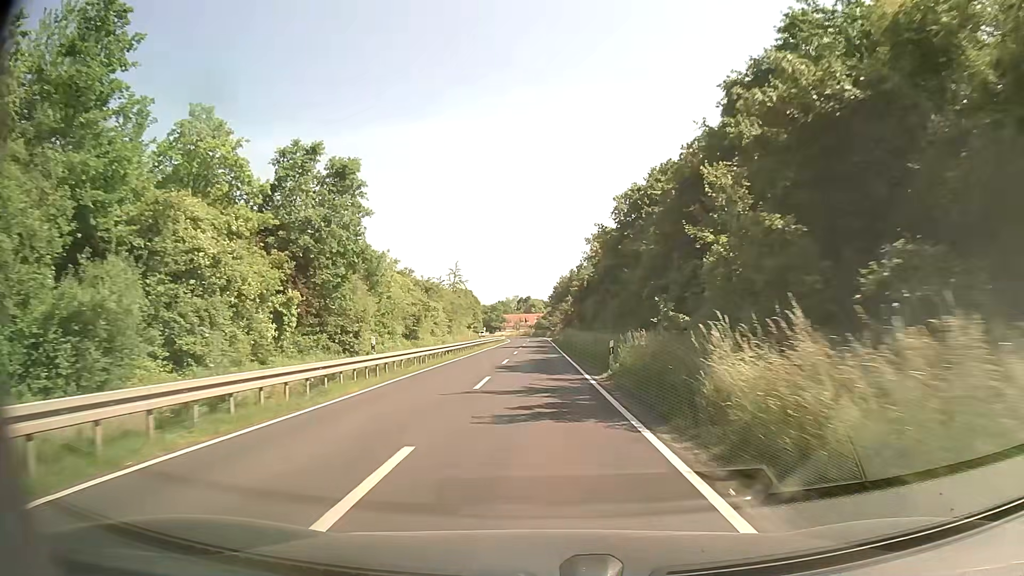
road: secondary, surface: asphalt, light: Day
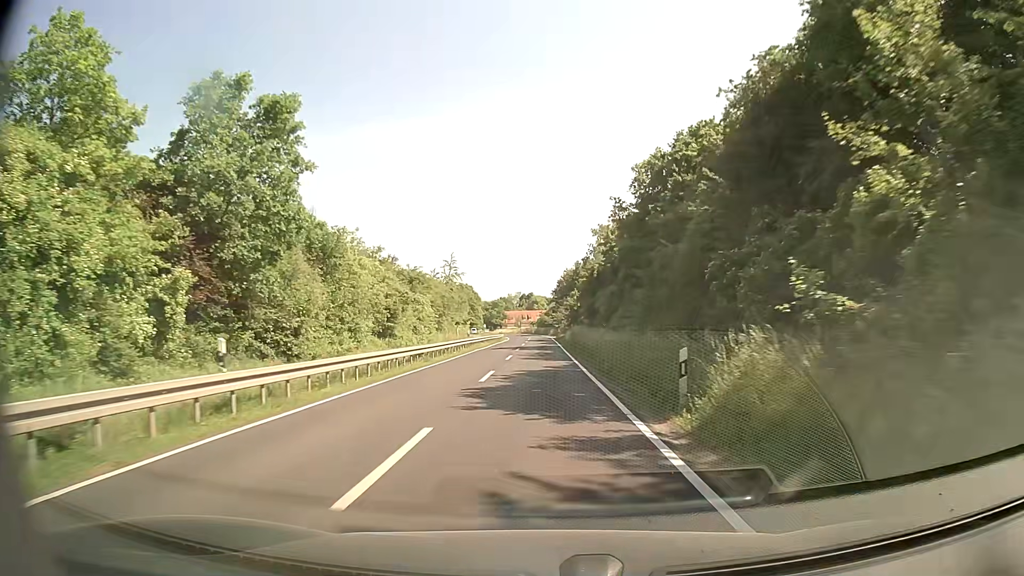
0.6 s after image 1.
(0.0, +10.7) m; 0°
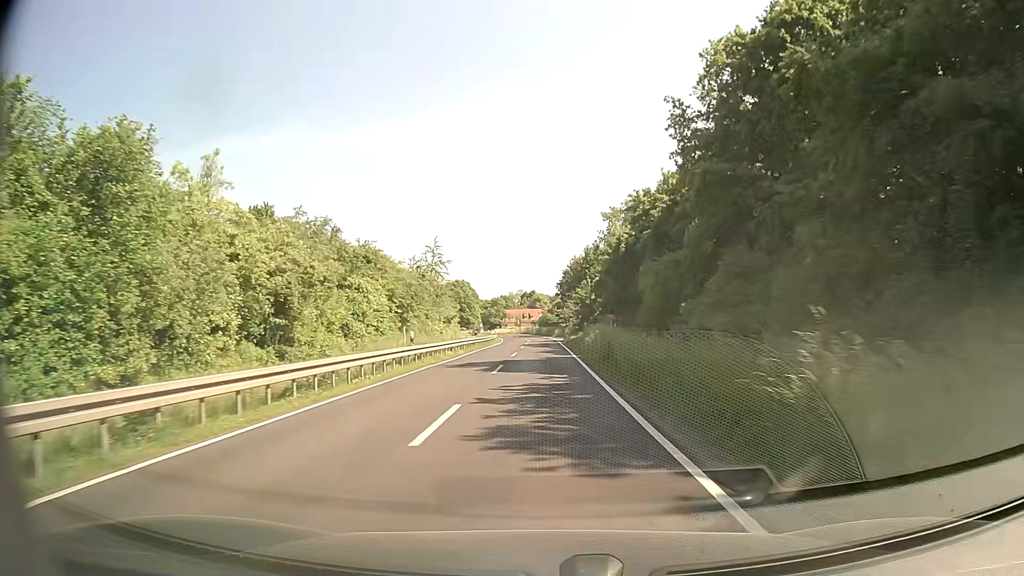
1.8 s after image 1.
(-0.1, +21.4) m; 0°
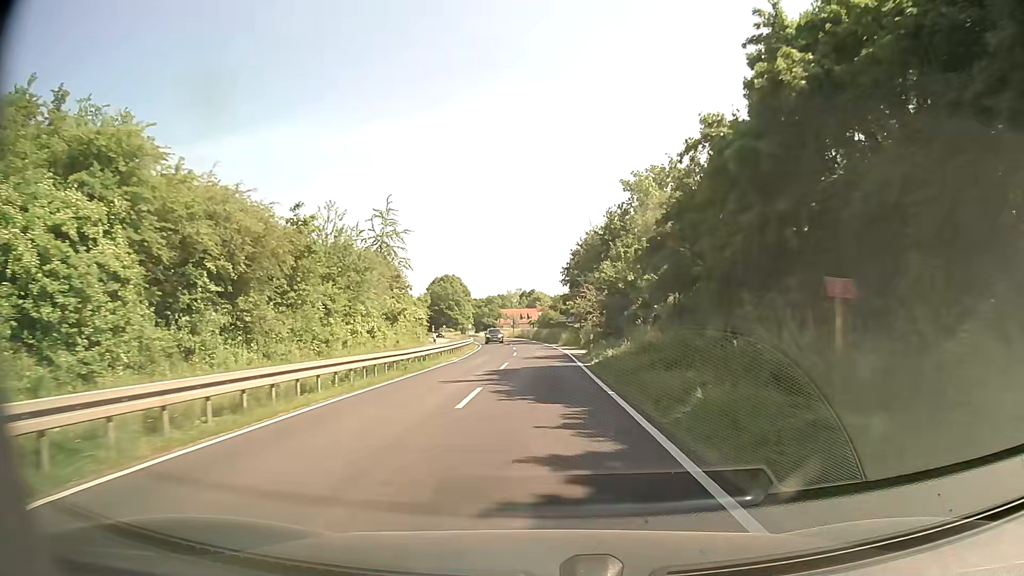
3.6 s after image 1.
(0.0, +32.2) m; 0°
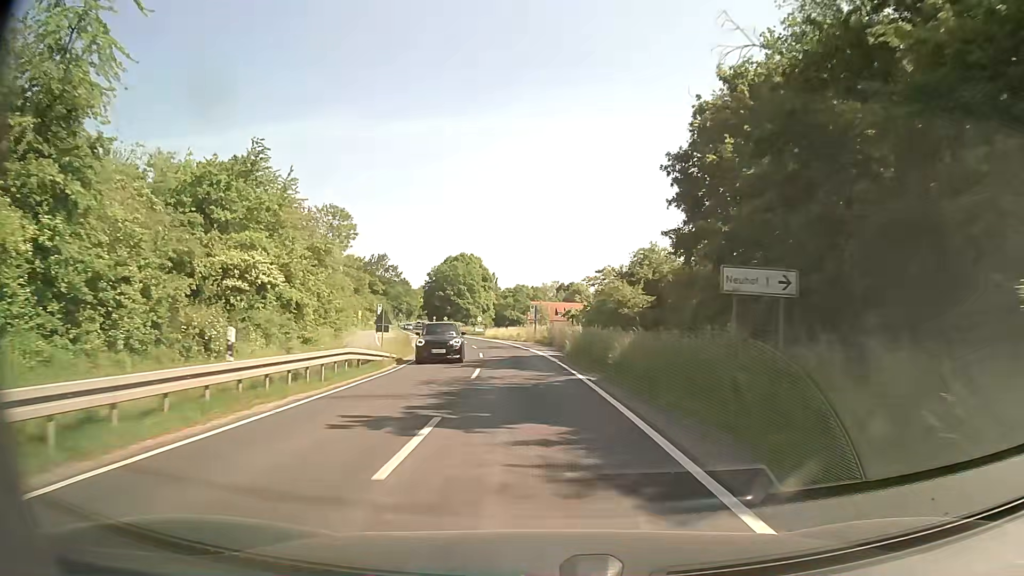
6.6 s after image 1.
(-0.8, +53.7) m; -3°
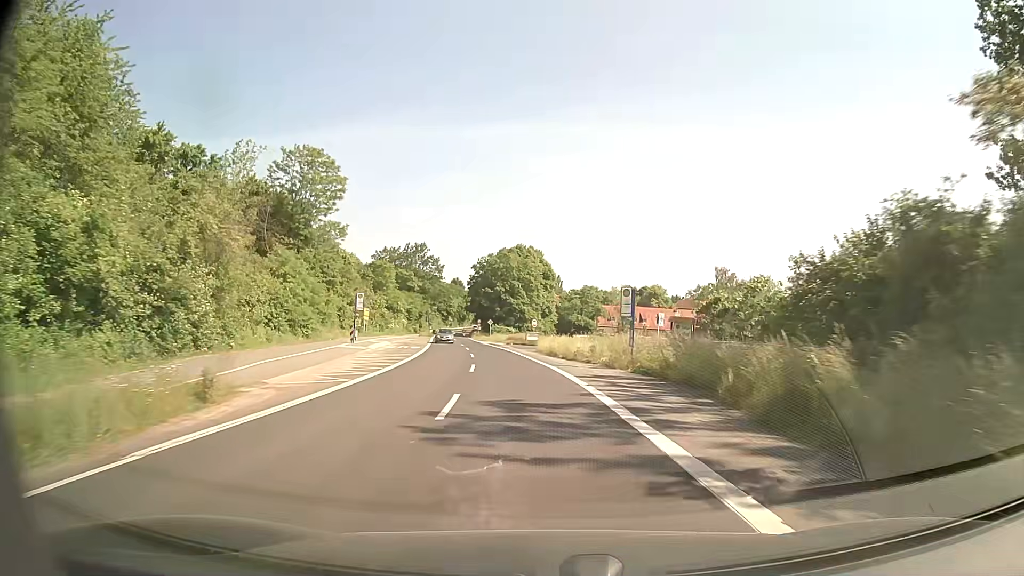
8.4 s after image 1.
(-1.6, +32.1) m; -6°
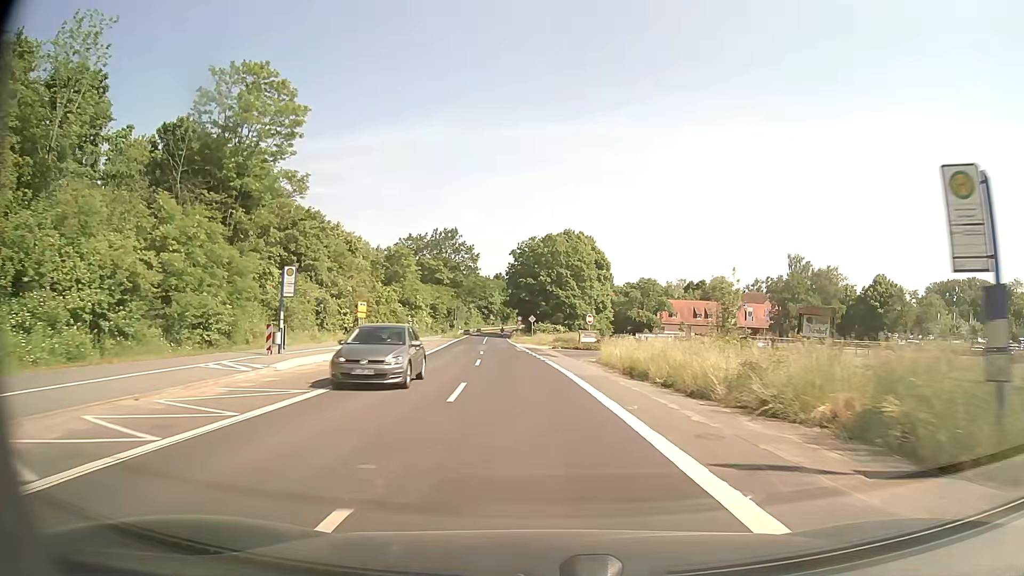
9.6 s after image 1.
(-0.8, +21.4) m; -4°
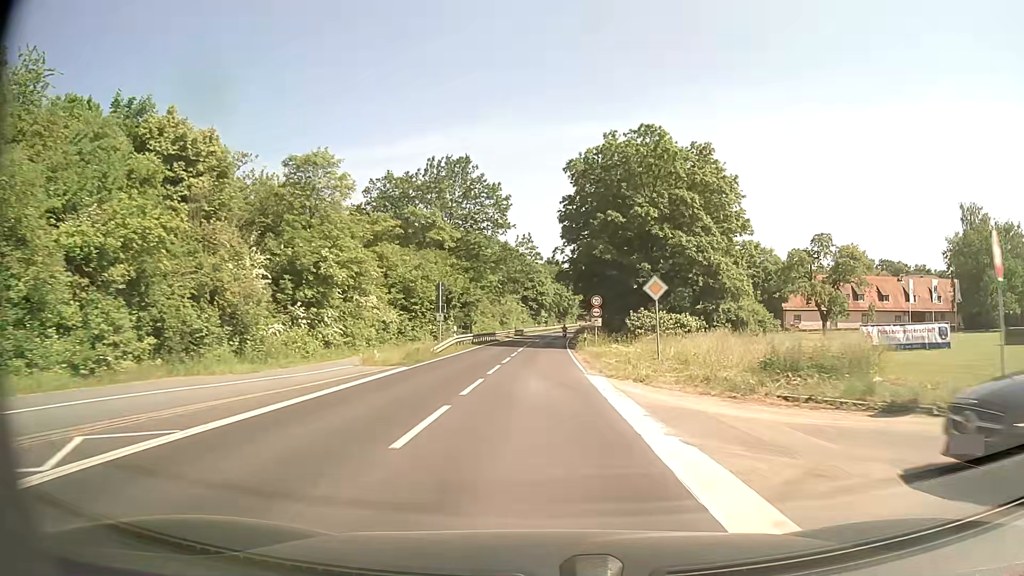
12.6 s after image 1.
(-3.0, +53.6) m; -5°
(0, +10) (0, +20) (0, +30) (0, +40) (0, +50) (+1, +60) (+1, +70) (+2, +80) (+3, +90) (+4, +100) m
